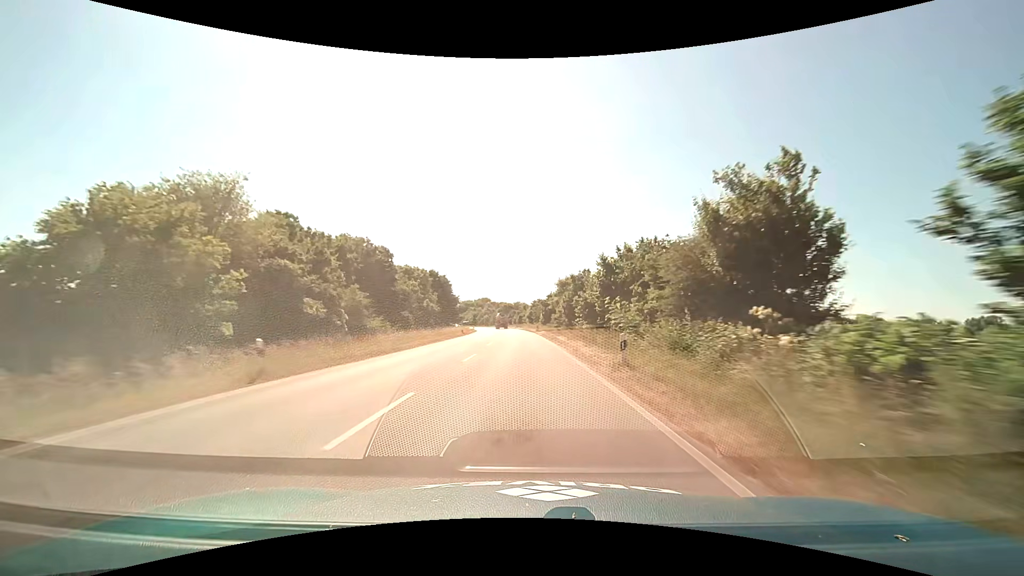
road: primary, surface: asphalt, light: Day
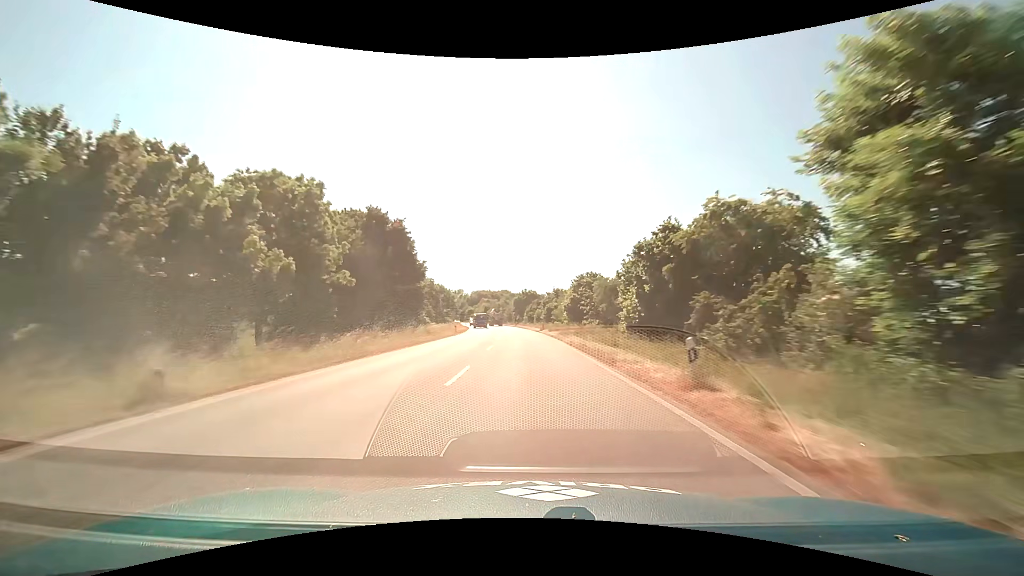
(-1.4, +54.1) m; -3°
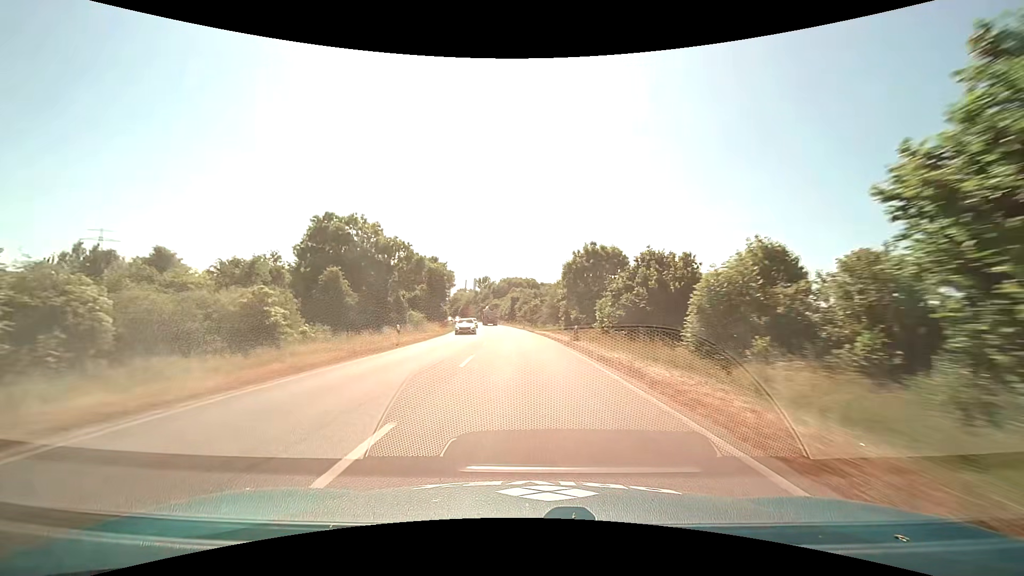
(-2.2, +67.3) m; -5°
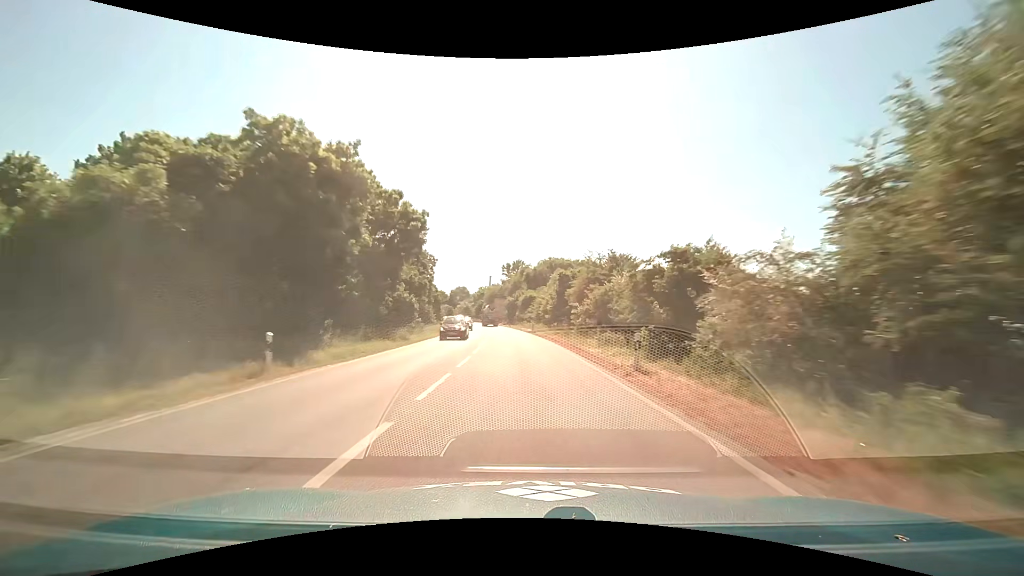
(-2.2, +53.4) m; -5°
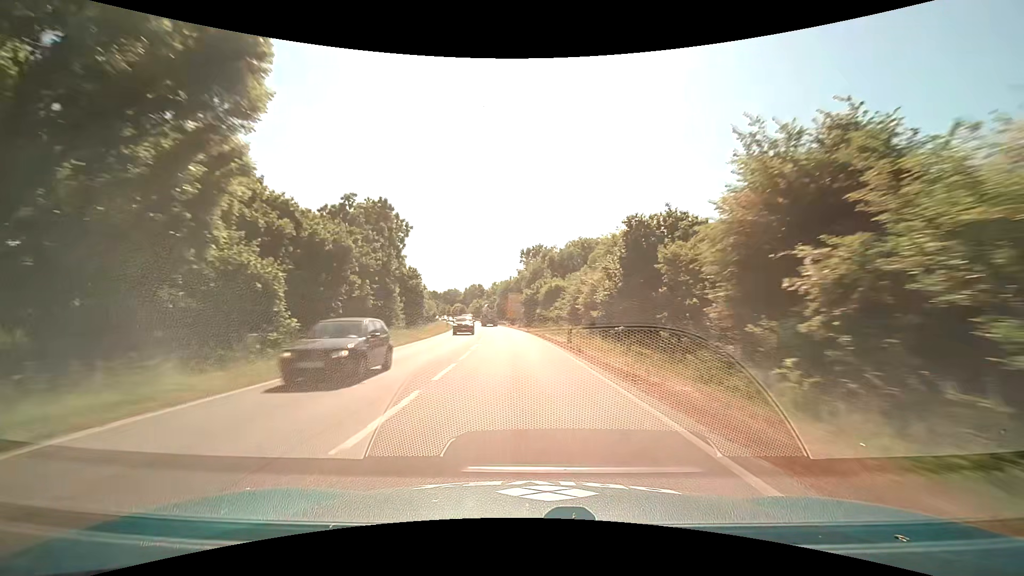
(-0.6, +26.6) m; -2°
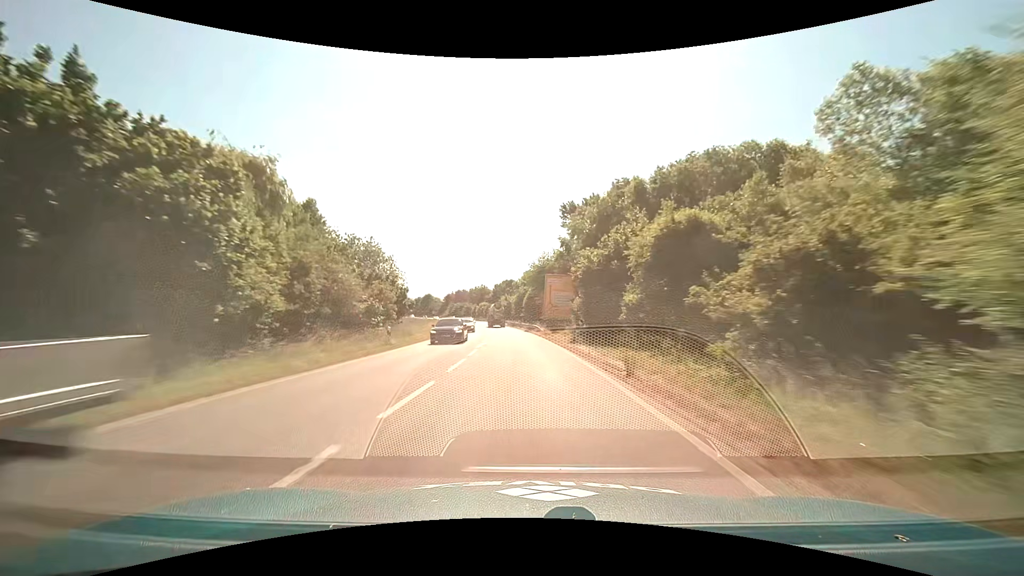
(-1.4, +39.7) m; -4°
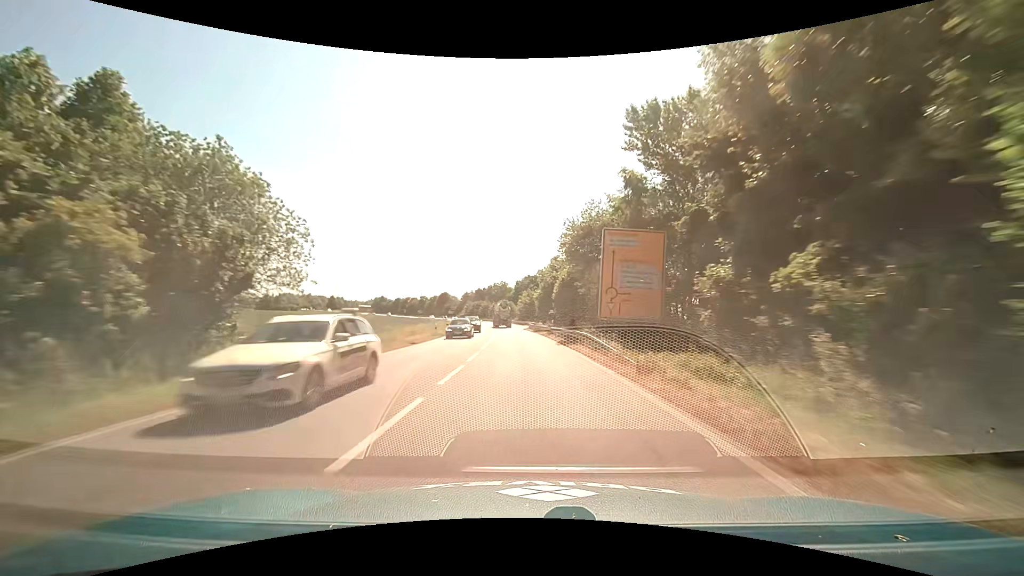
(-0.8, +26.4) m; -3°
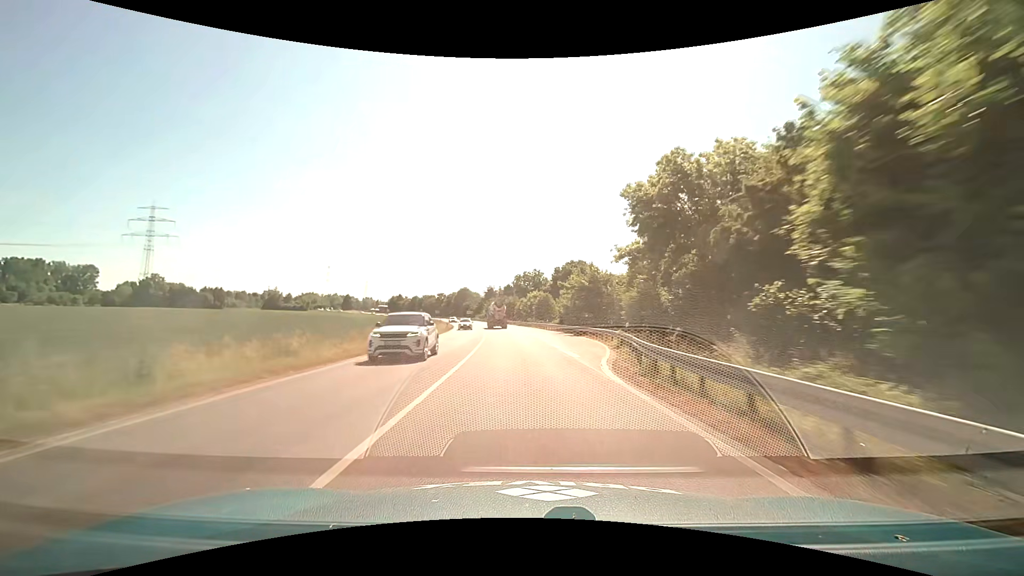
(-2.2, +52.7) m; -4°
(0, +10) (0, +20) (-1, +30) (-1, +40) (-2, +50) (-3, +60) (-4, +70) (-5, +80) (-7, +90) (-9, +99) m
